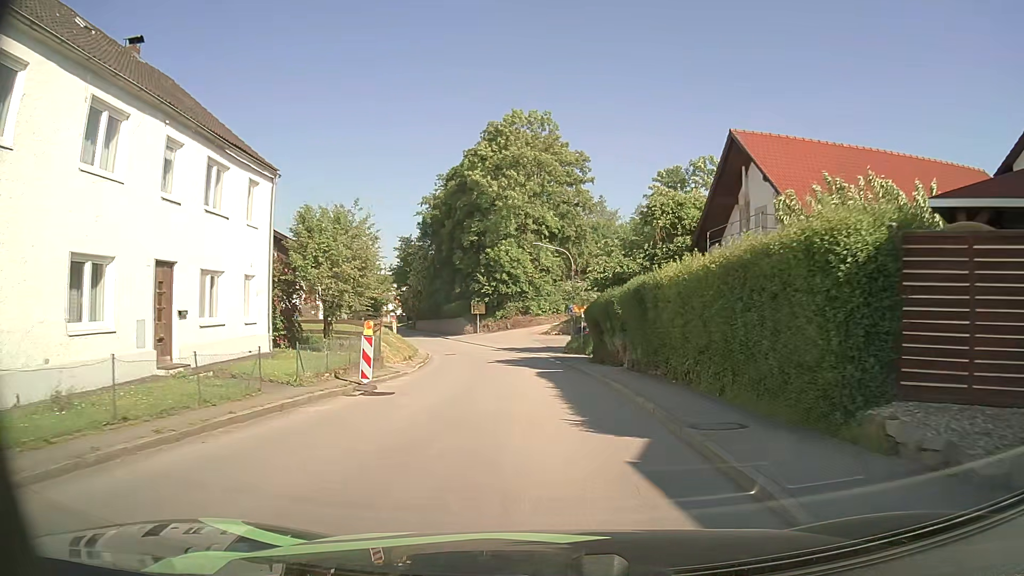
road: secondary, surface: asphalt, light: Day
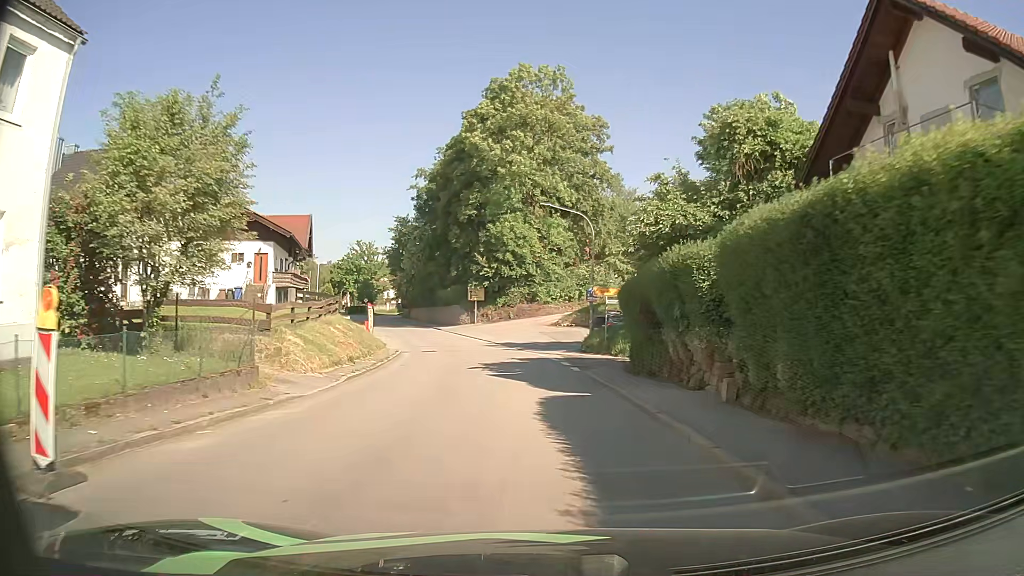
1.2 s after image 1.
(0.0, +11.7) m; -1°
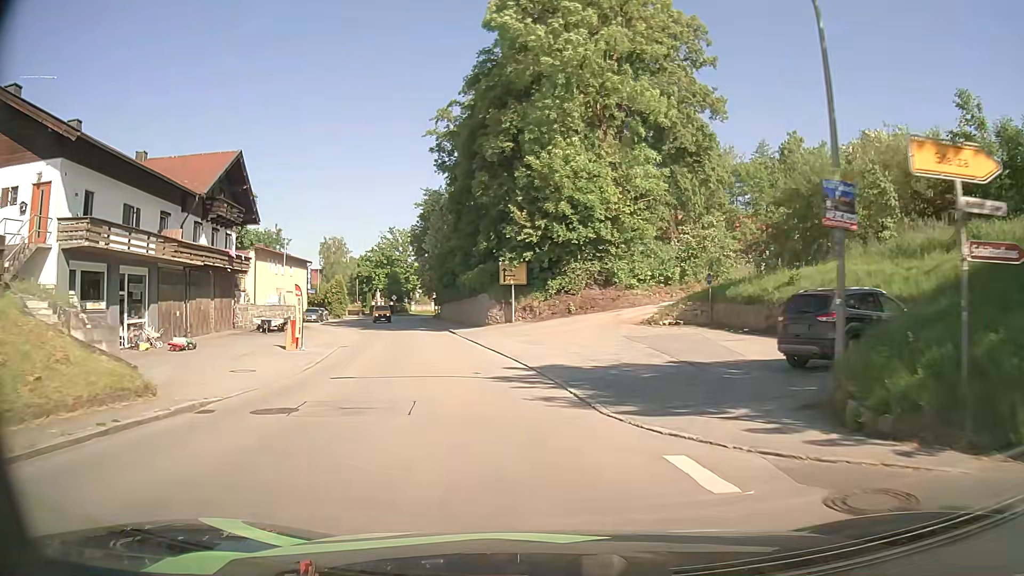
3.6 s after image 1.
(-0.6, +25.6) m; -5°
(0, +10) (-2, +20) (-4, +30) (-7, +39) (-9, +49) (-12, +59) (-14, +68) (-16, +78) (-19, +88) (-25, +96) m
